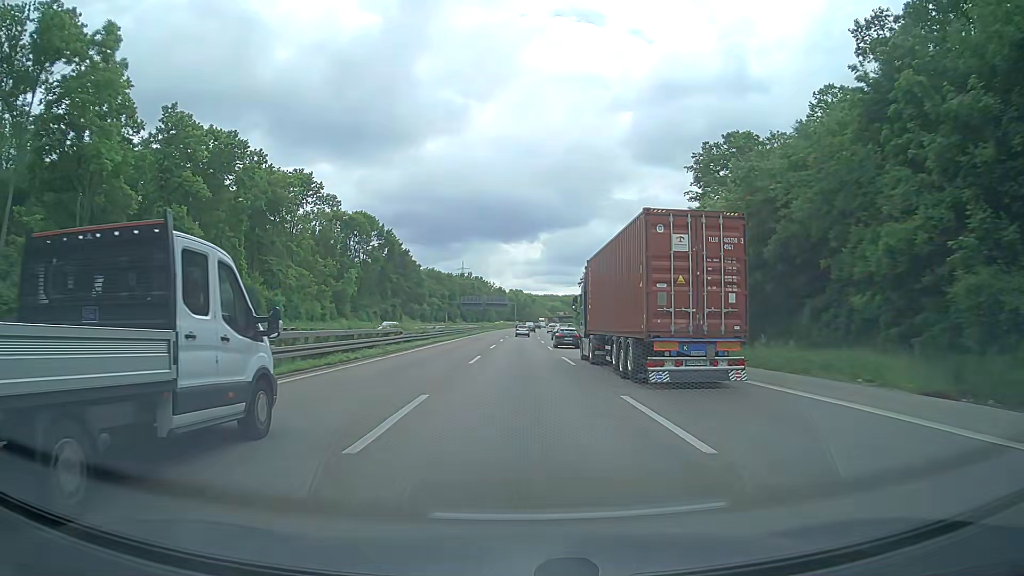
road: motorway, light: Day
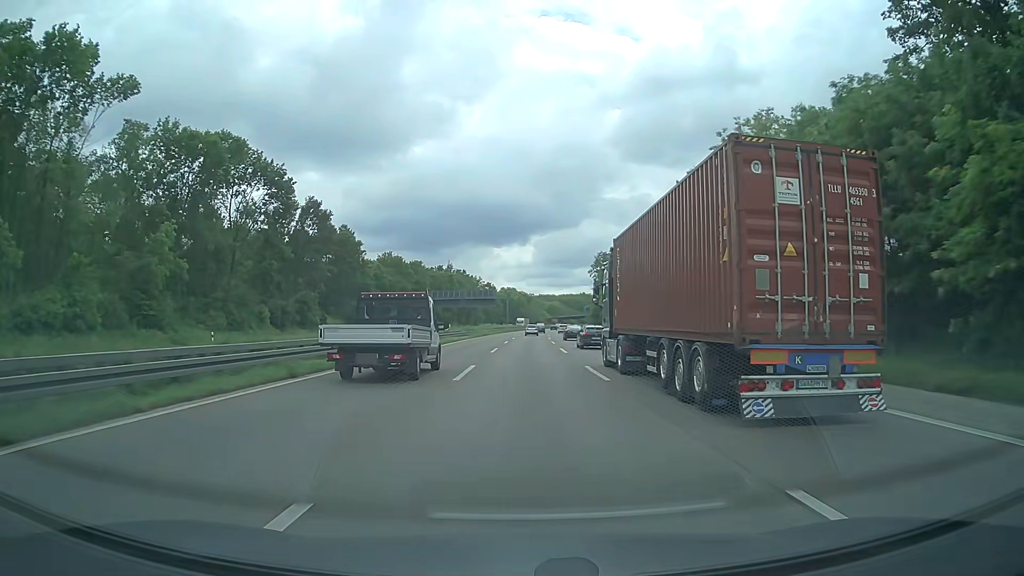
(+1.6, +62.1) m; +2°
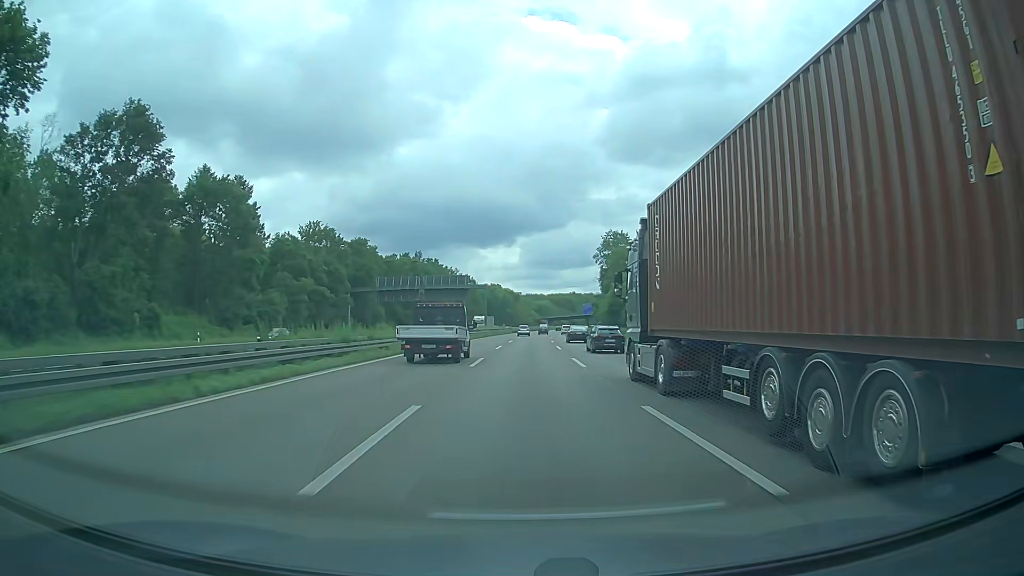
(+0.5, +47.5) m; +1°
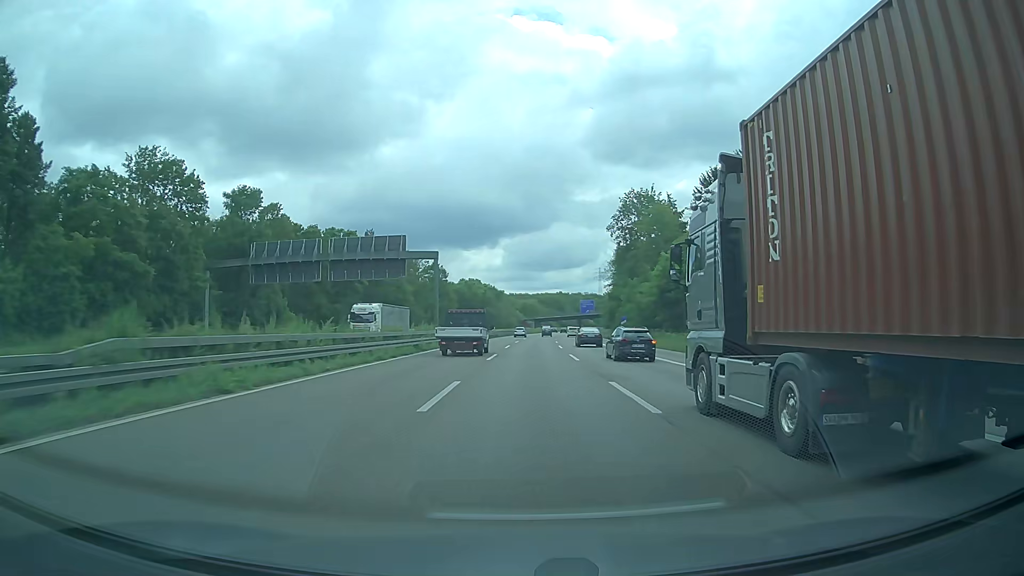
(+0.4, +48.0) m; +1°
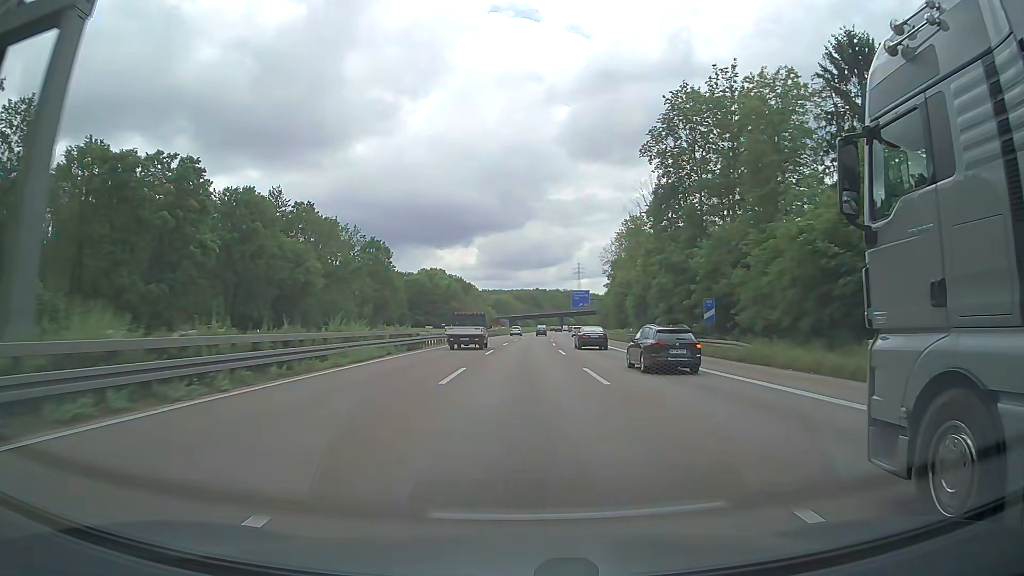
(+0.9, +48.3) m; +2°
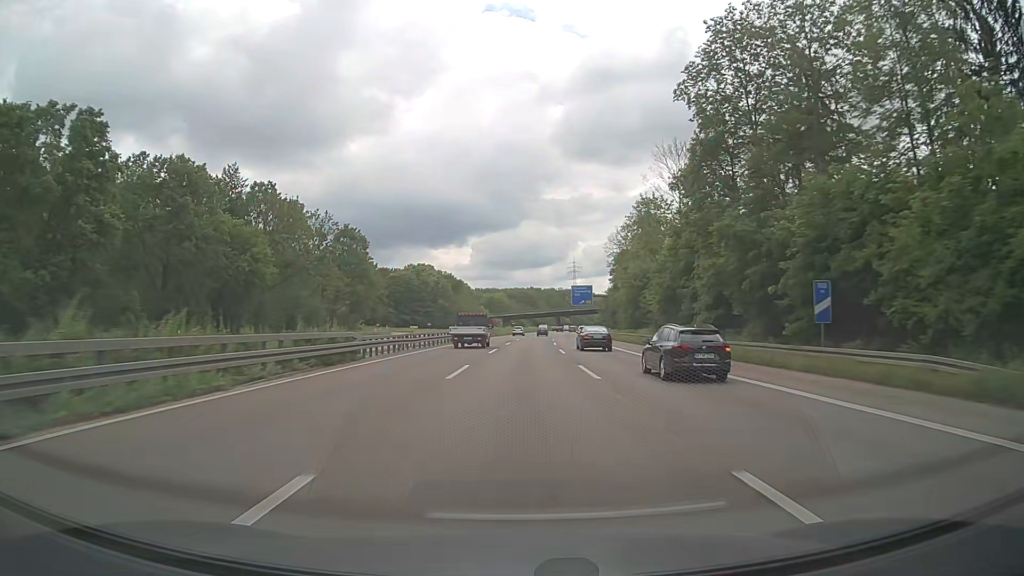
(+0.1, +16.2) m; +1°
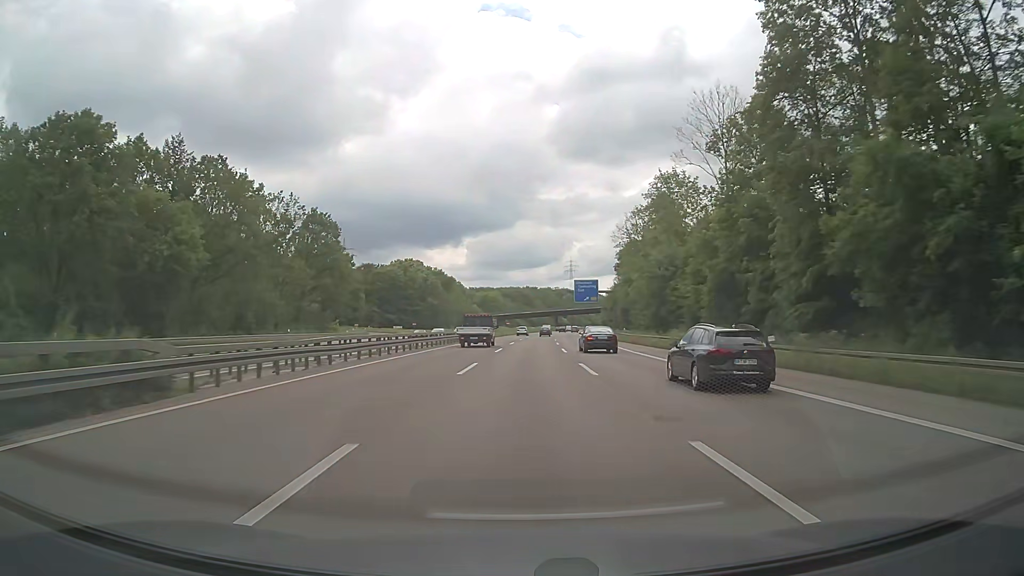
(+0.1, +16.2) m; 0°
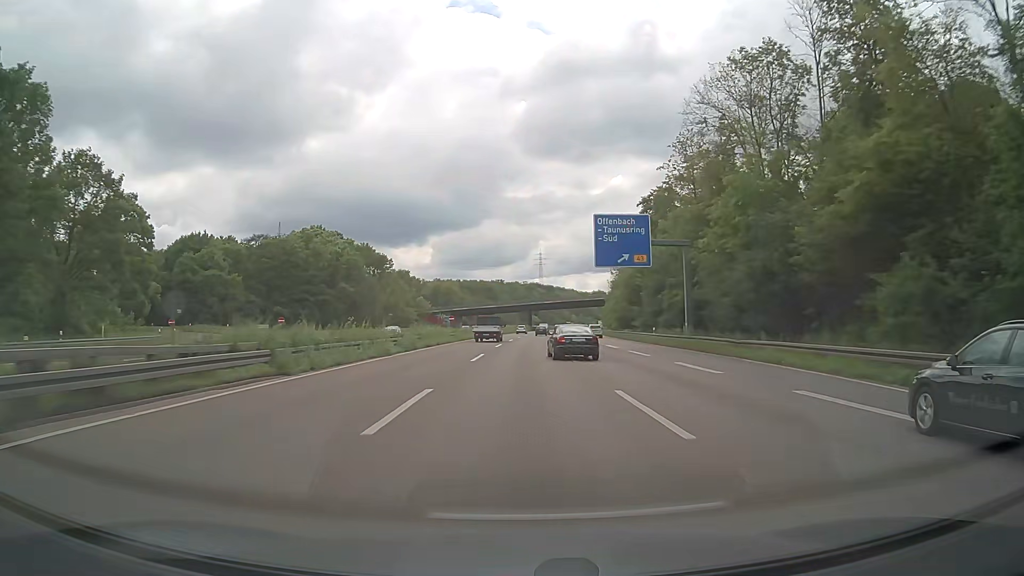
(+1.6, +64.9) m; +3°
(0, +10) (0, +20) (0, +30) (+1, +40) (+1, +50) (+1, +60) (+1, +70) (+2, +80) (+2, +90) (+3, +100) m
